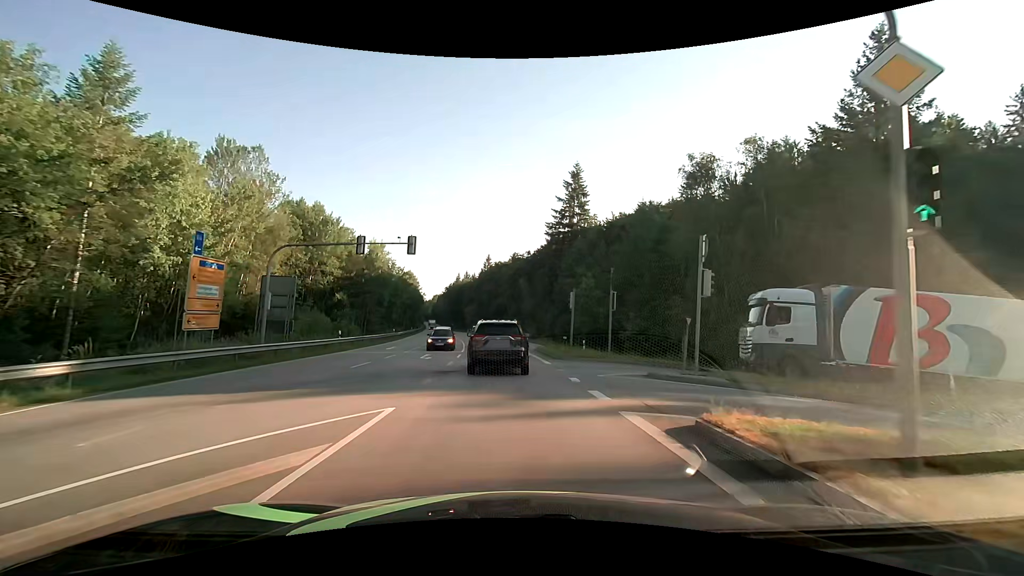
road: secondary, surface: asphalt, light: Day
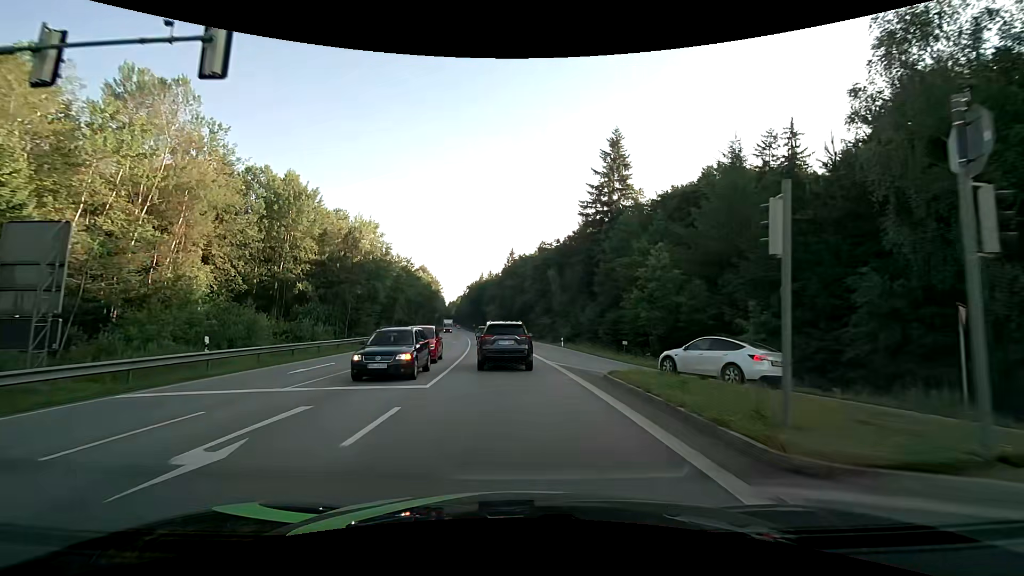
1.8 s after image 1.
(-0.4, +18.9) m; -3°
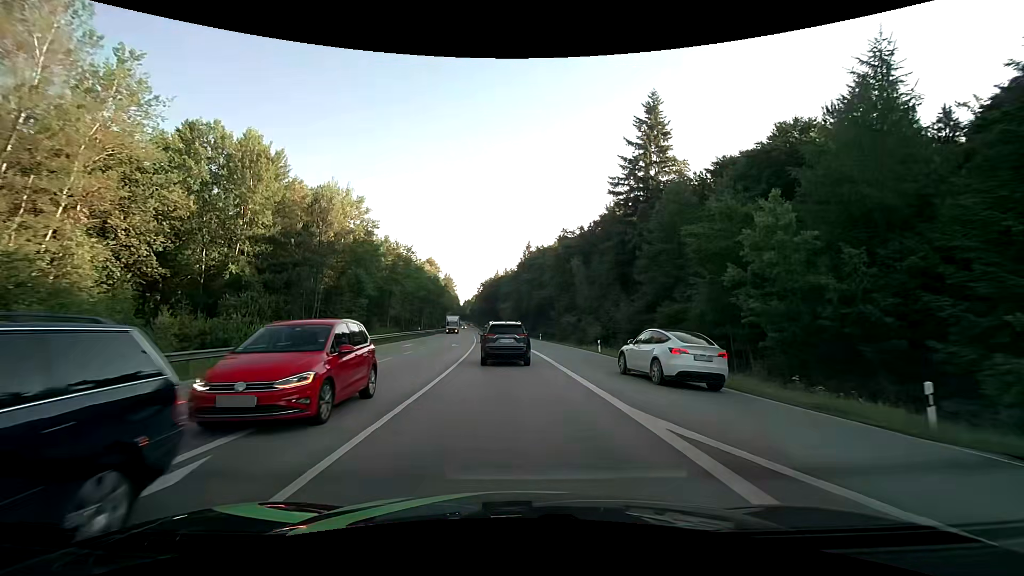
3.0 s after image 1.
(-0.1, +13.9) m; -1°
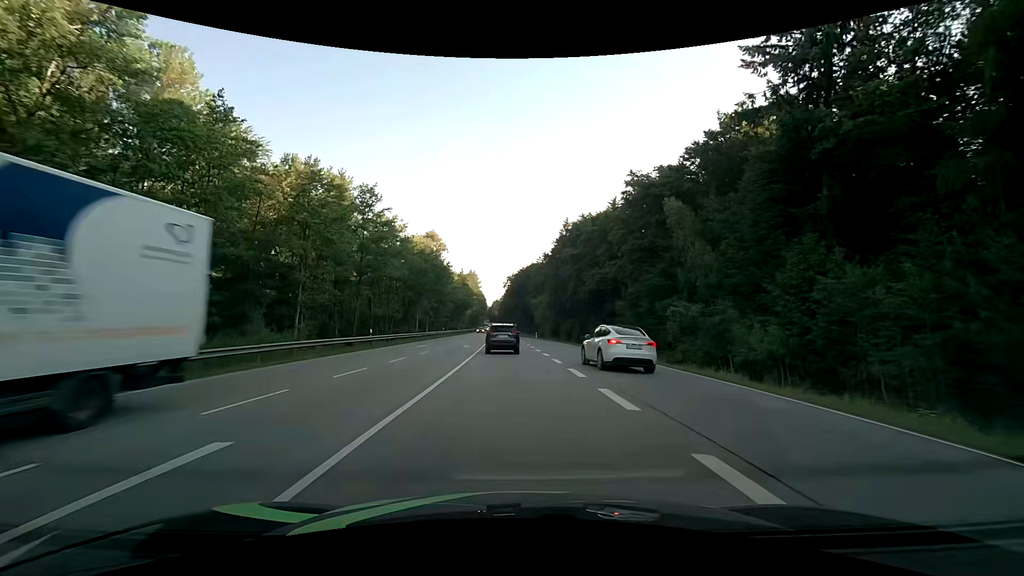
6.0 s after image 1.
(-1.2, +37.4) m; -3°
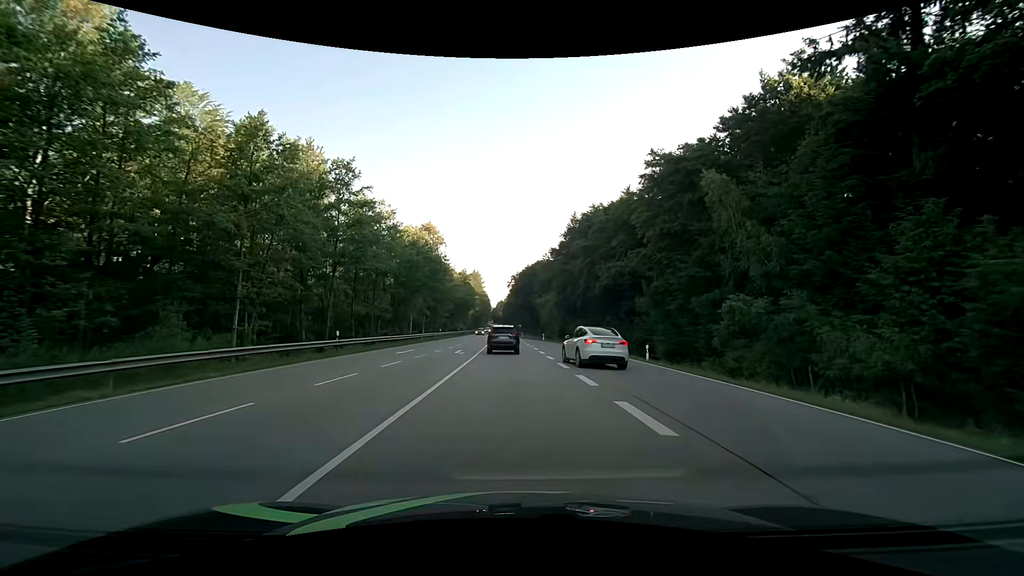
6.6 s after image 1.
(0.0, +7.8) m; -1°
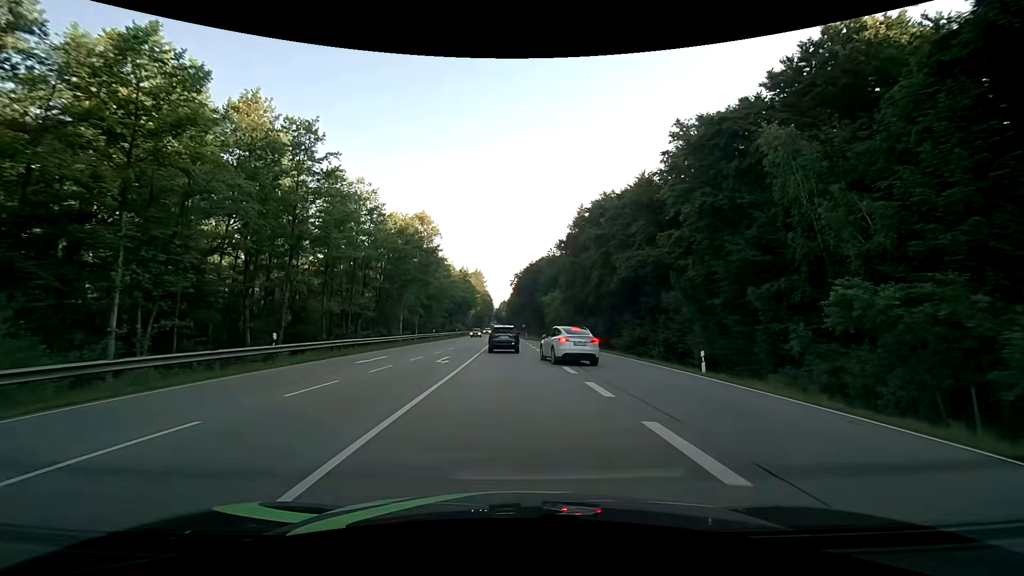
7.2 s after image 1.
(0.0, +8.1) m; 0°
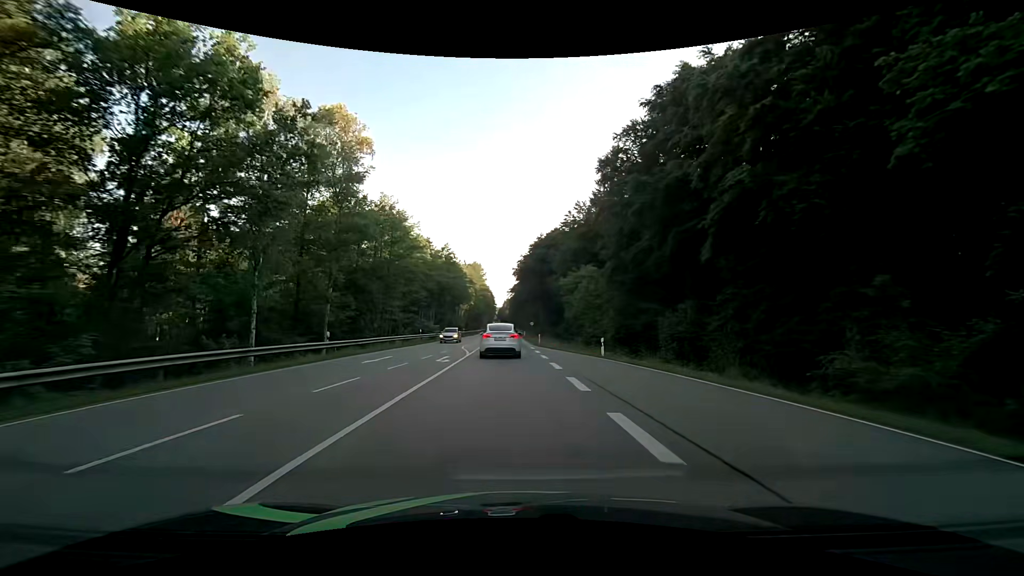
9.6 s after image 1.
(+0.1, +35.8) m; 0°
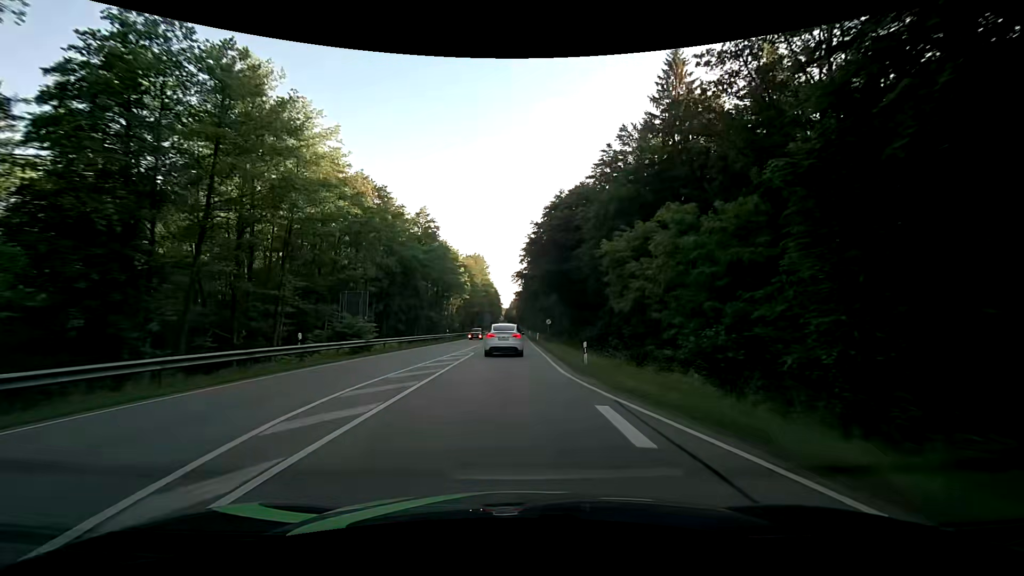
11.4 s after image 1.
(-0.4, +29.5) m; -1°
(0, +10) (0, +20) (0, +30) (0, +40) (0, +50) (0, +60) (0, +70) (0, +80) (-1, +90) (-1, +100) m
